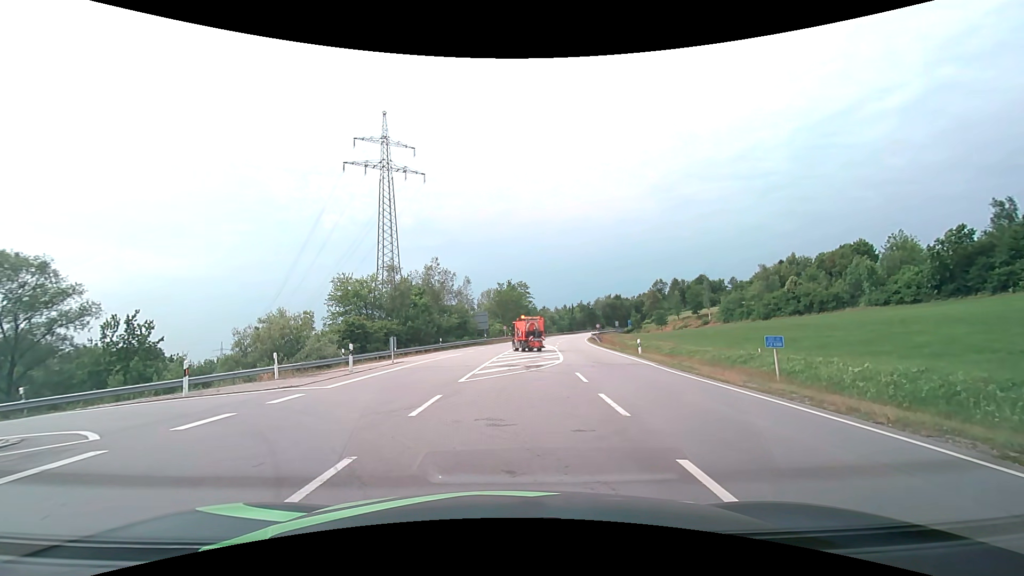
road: primary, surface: asphalt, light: Day
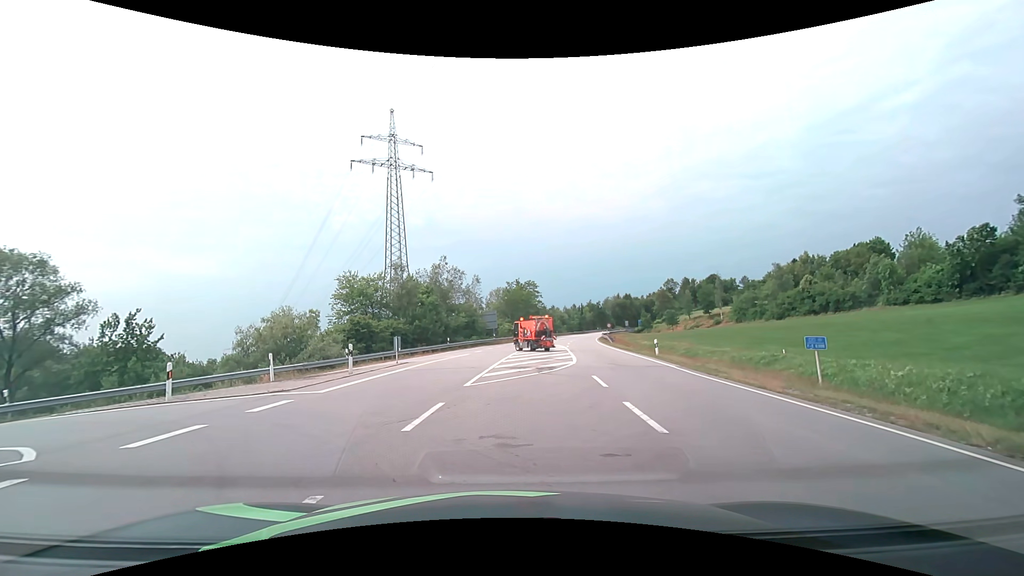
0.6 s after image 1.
(0.0, +1.5) m; -1°
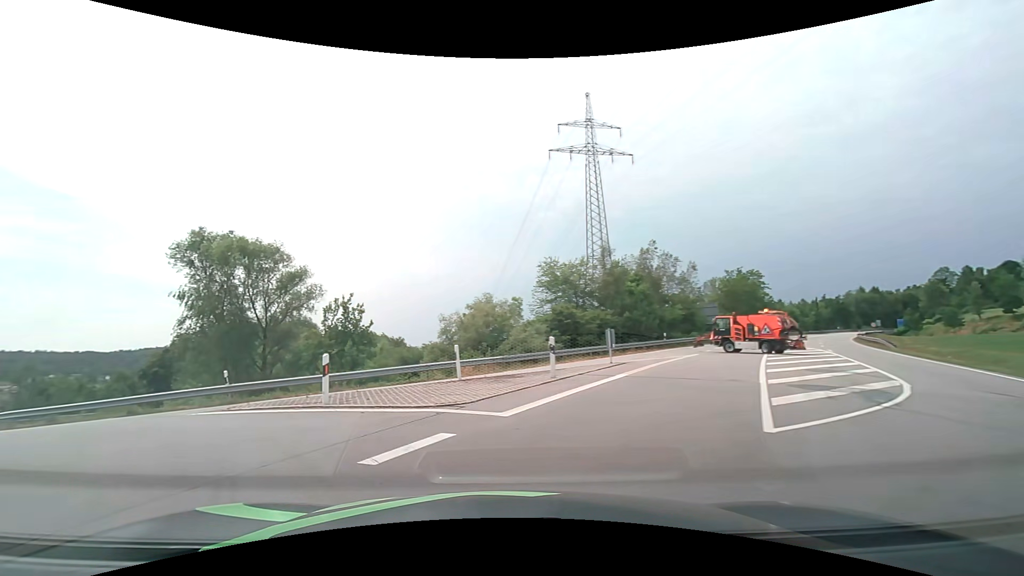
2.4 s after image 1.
(-1.0, +6.3) m; -23°
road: secondary
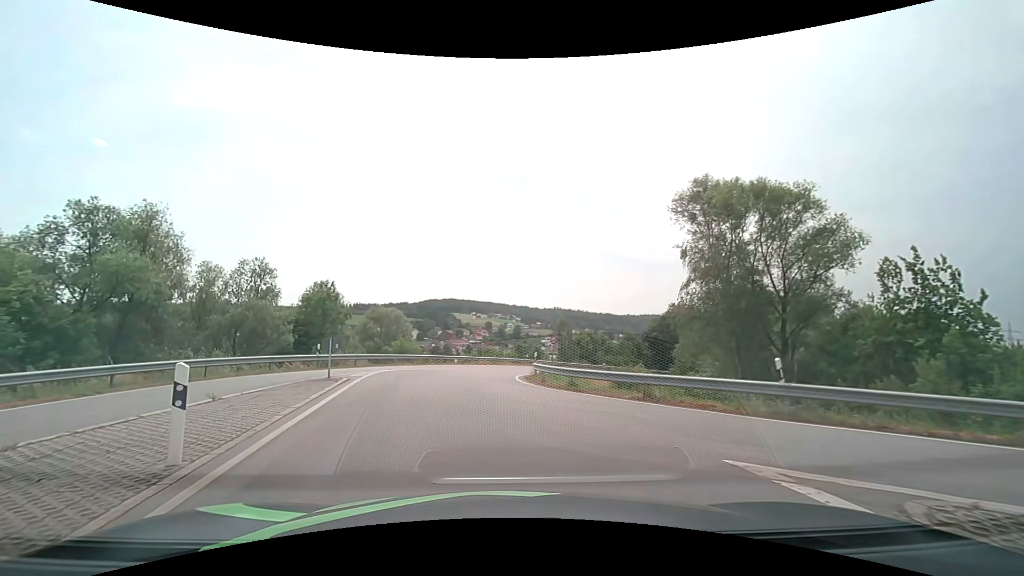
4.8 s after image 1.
(-4.7, +8.5) m; -52°
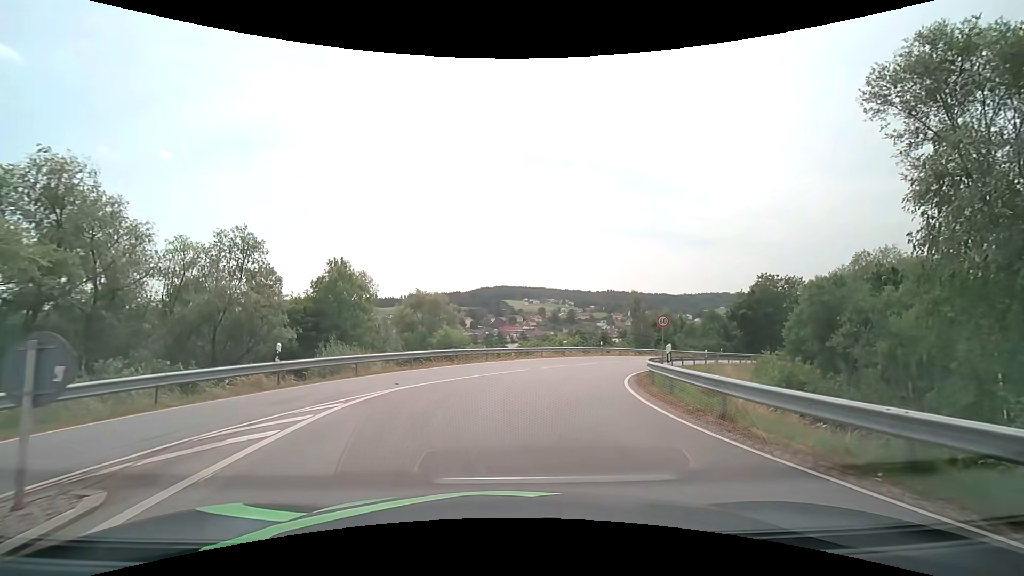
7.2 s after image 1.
(-1.1, +12.6) m; -5°
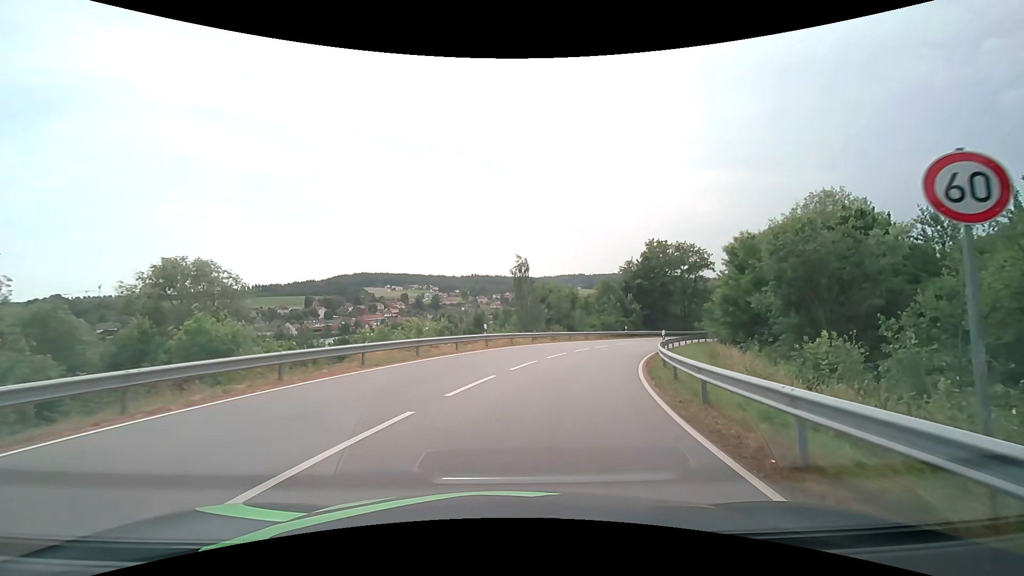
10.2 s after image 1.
(+2.1, +20.9) m; +14°
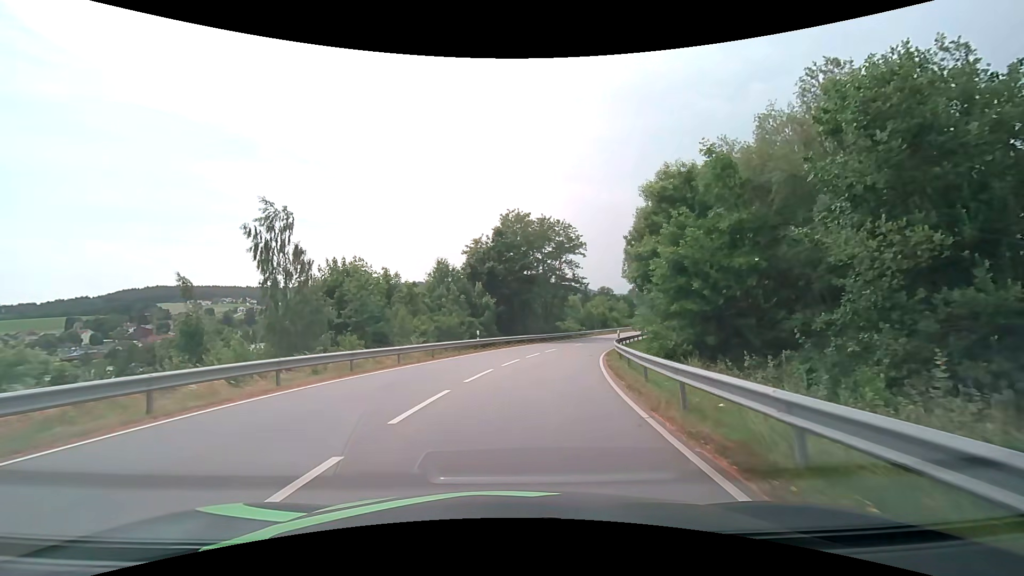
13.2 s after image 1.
(+4.7, +25.3) m; +18°
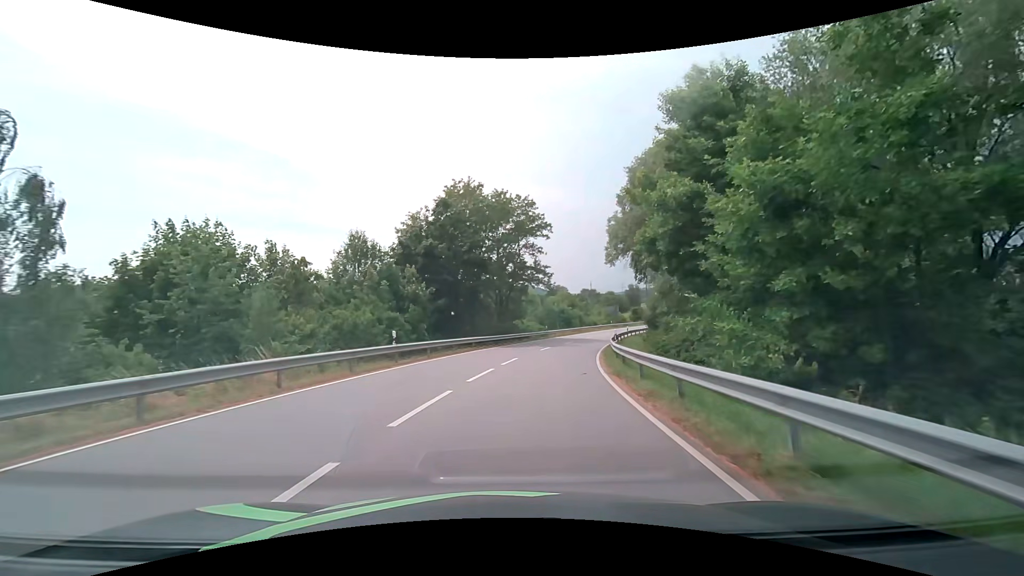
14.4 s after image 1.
(+0.6, +12.2) m; +5°
(0, +10) (+1, +20) (+3, +30) (+6, +39) (+8, +49) (+12, +59) (+15, +68) (+19, +77) (+23, +86) (+28, +95) m
